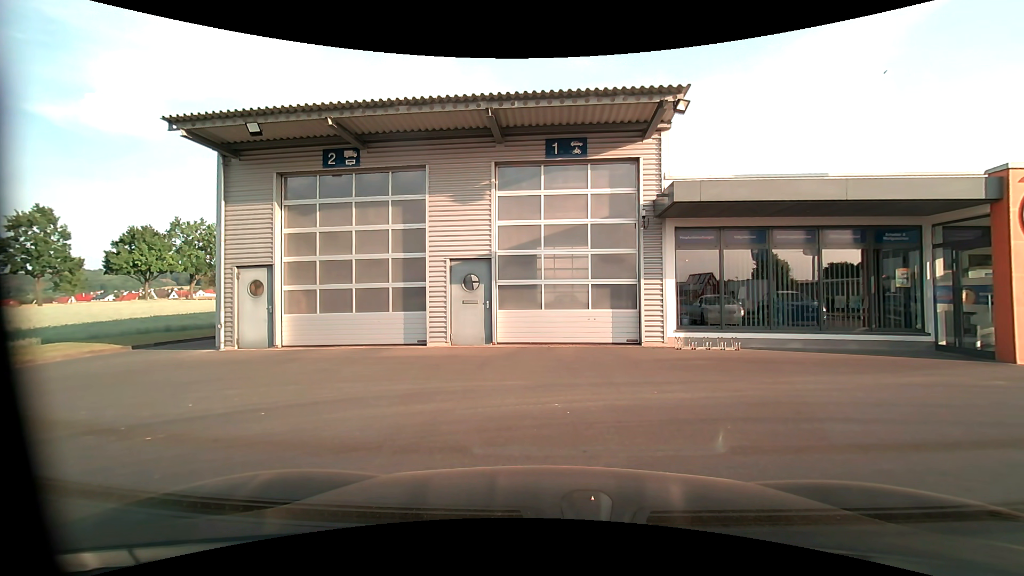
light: Day
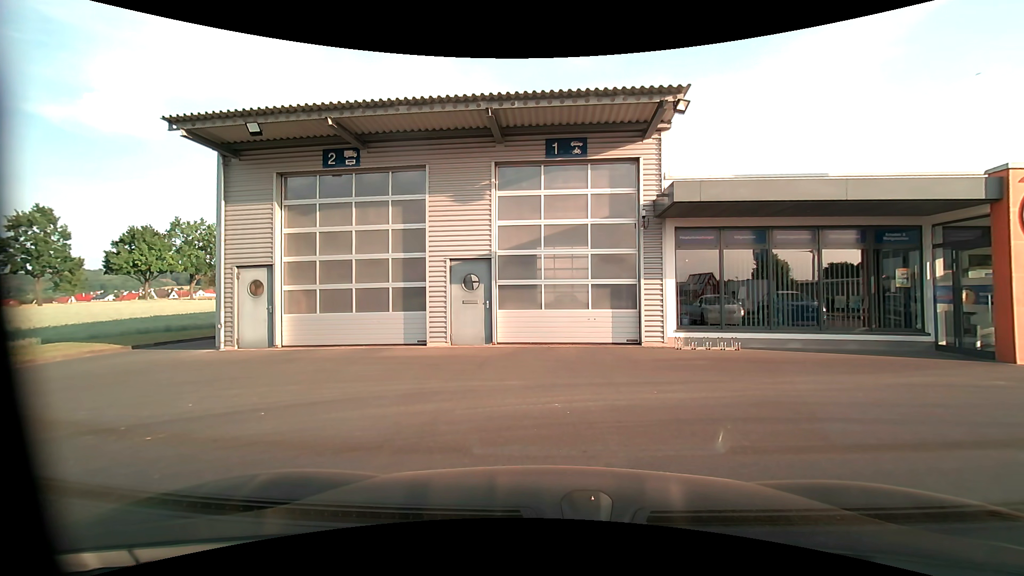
(0.0, 0.0) m; 0°
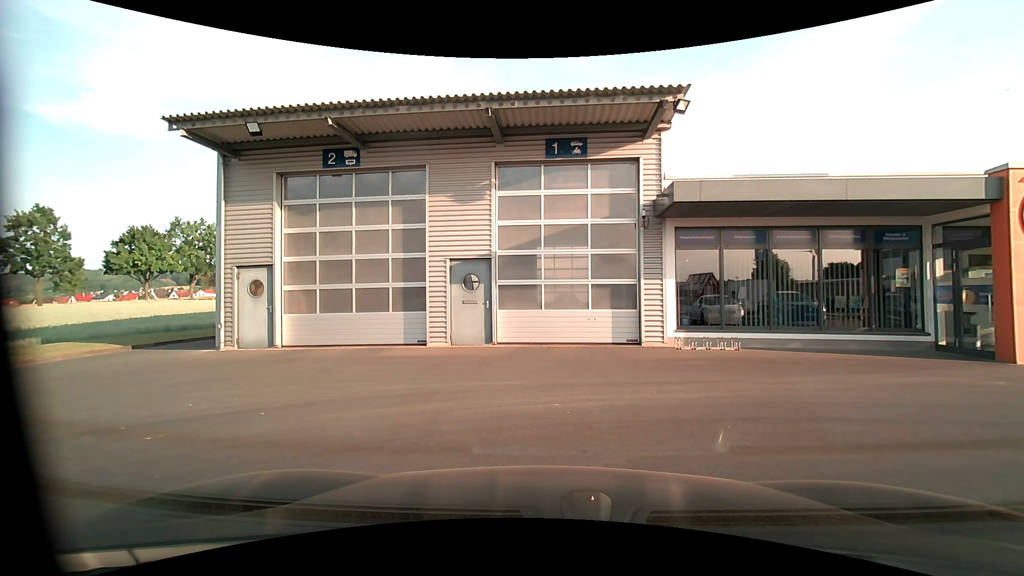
(0.0, 0.0) m; 0°
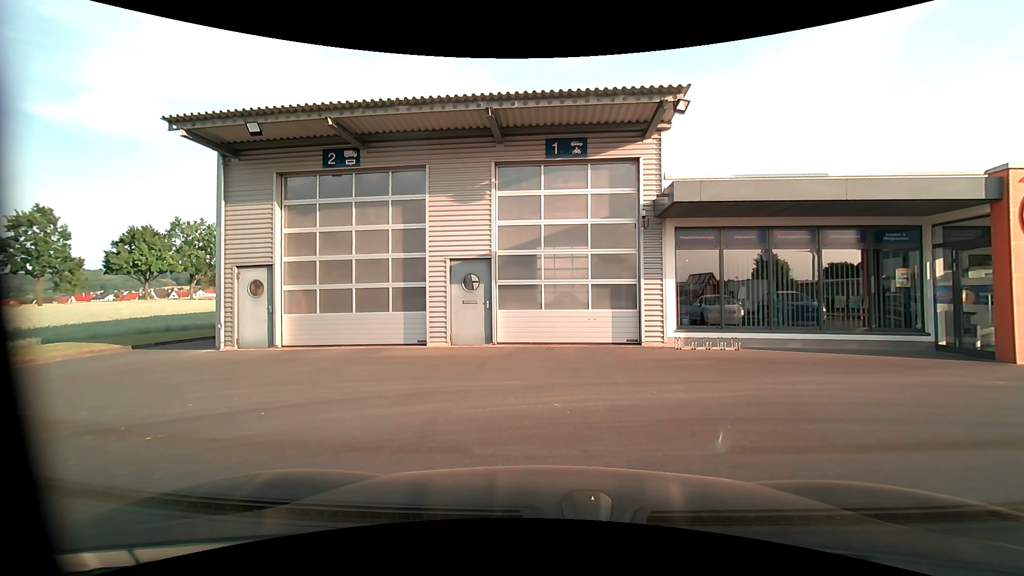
(0.0, 0.0) m; 0°
